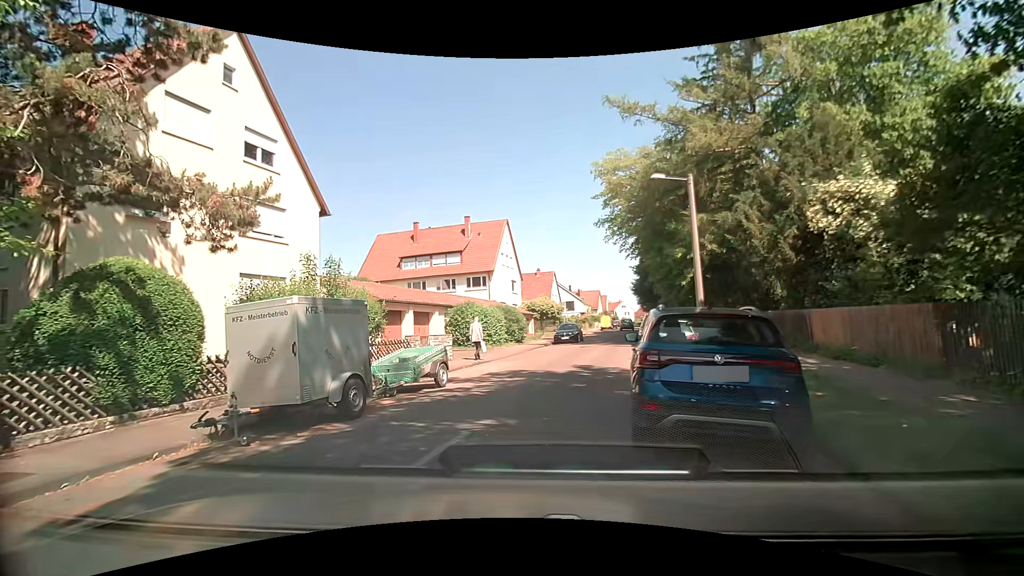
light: Day
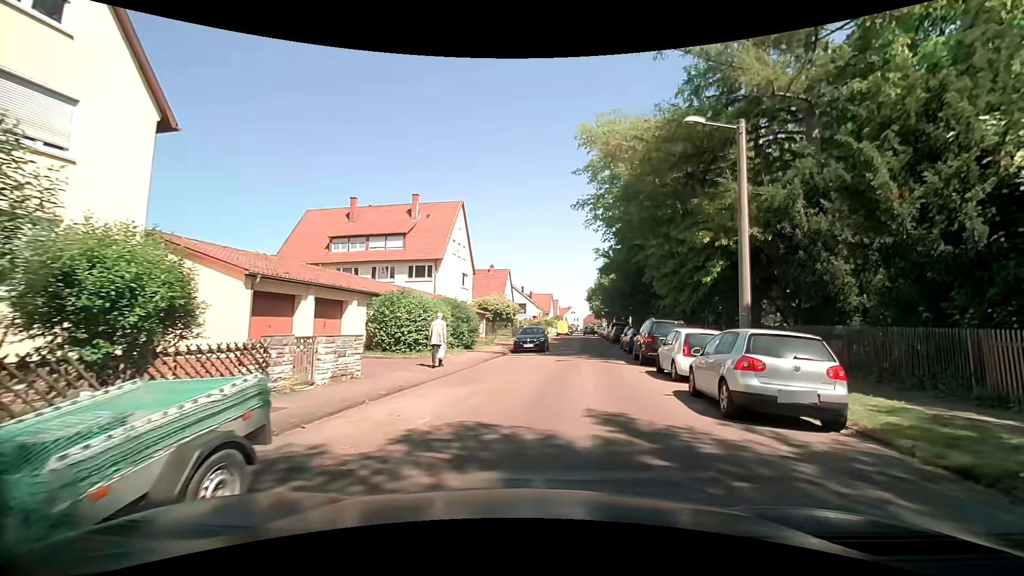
(-0.6, +8.7) m; +6°
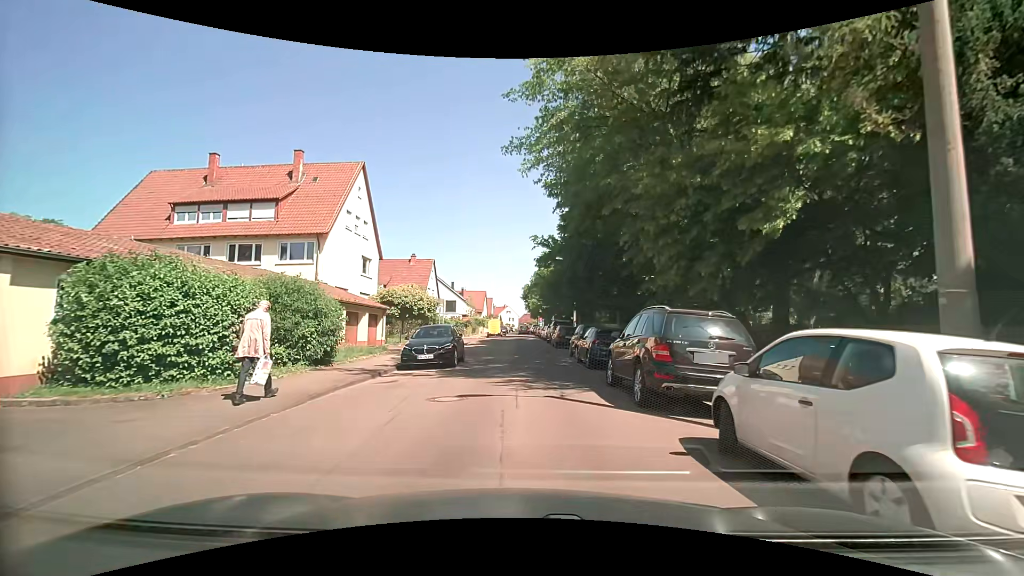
(+1.1, +10.8) m; +8°
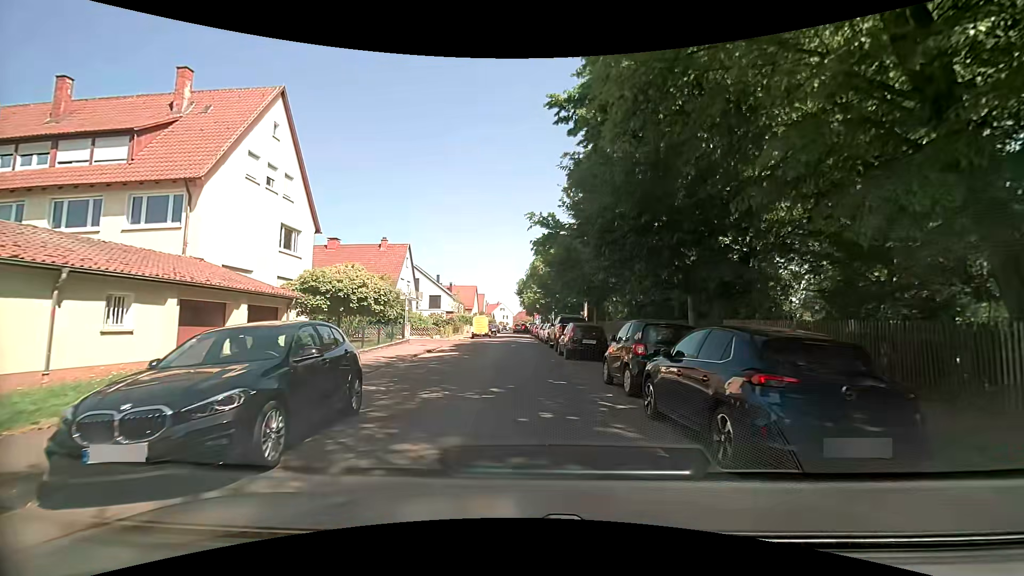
(0.0, +11.8) m; 0°
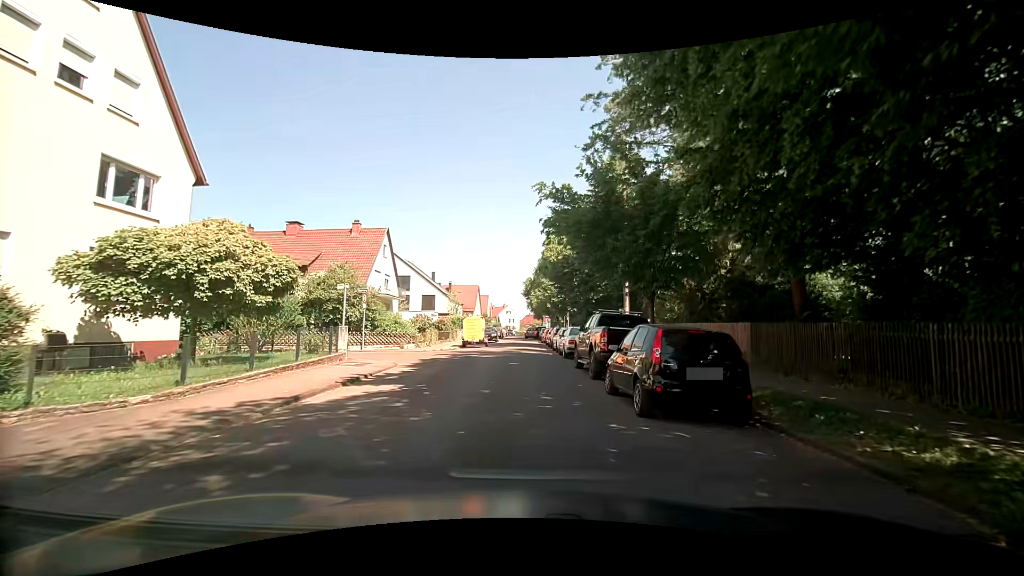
(-0.1, +11.7) m; -2°
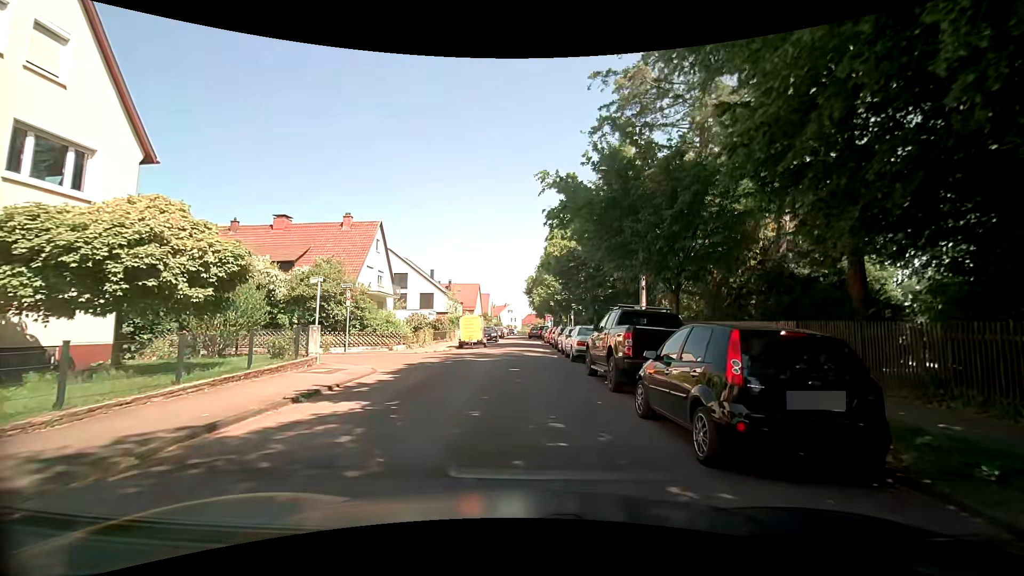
(0.0, +2.7) m; 0°
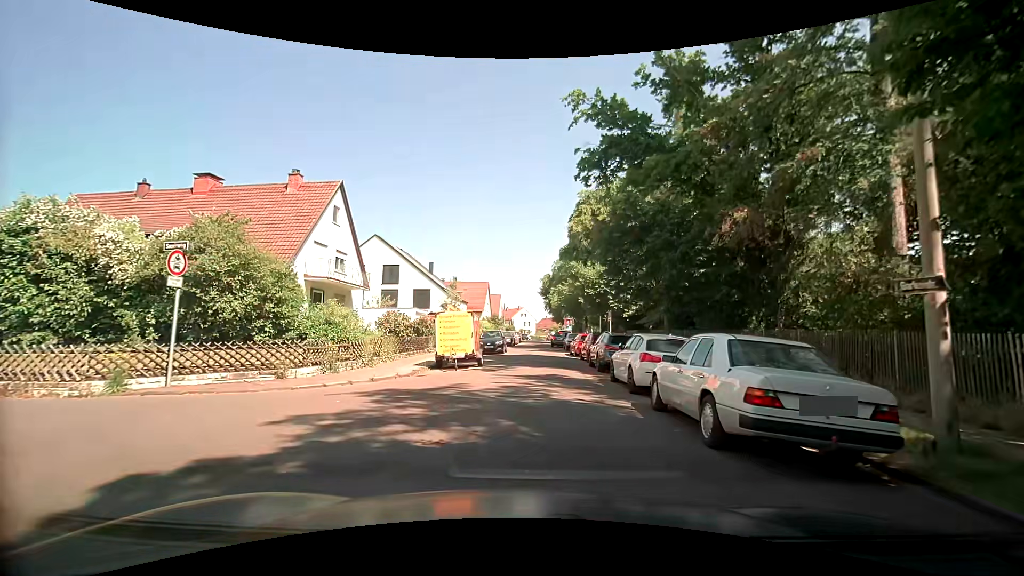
(-0.2, +13.0) m; -1°
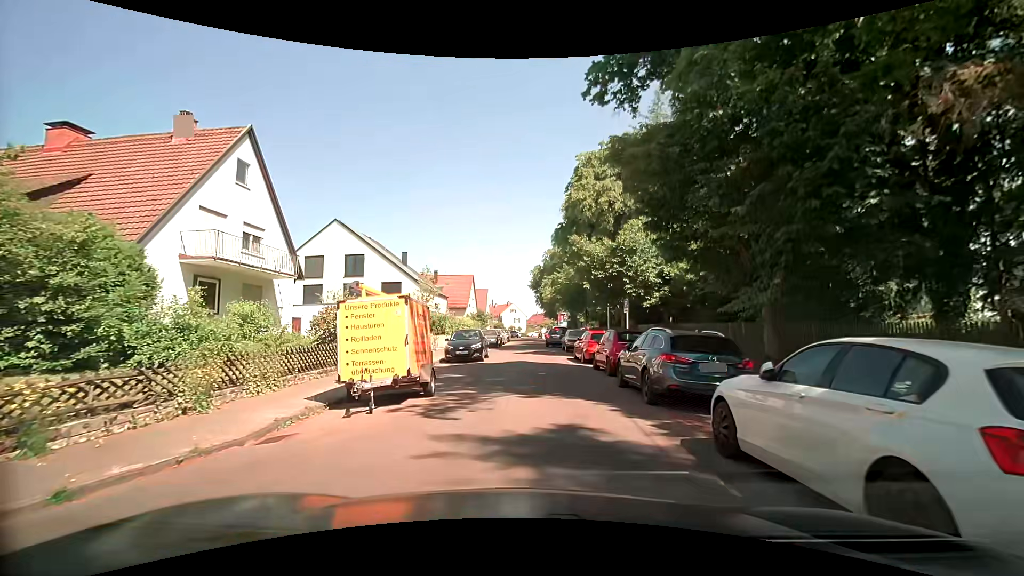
(+0.1, +8.7) m; +2°
